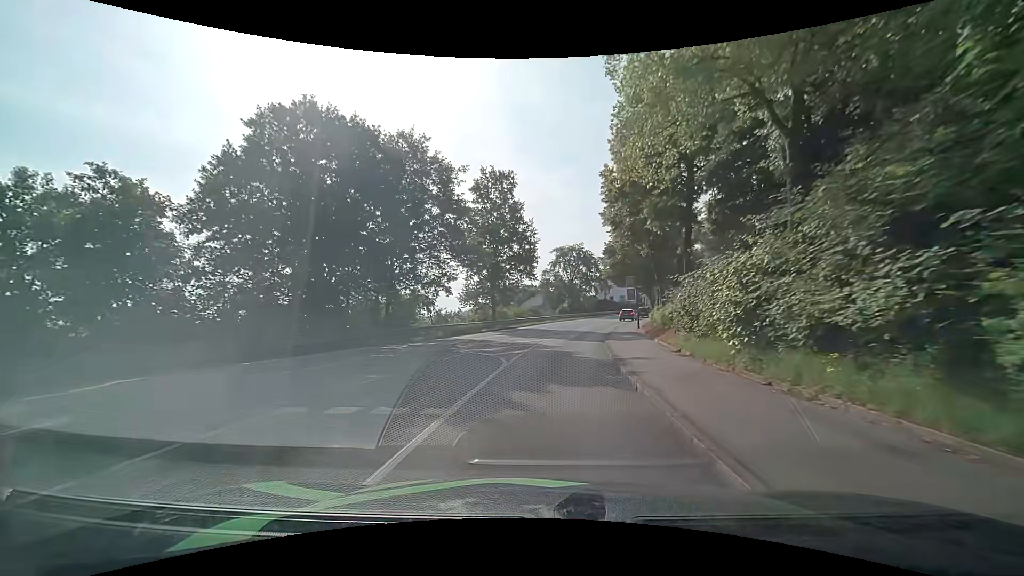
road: tertiary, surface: asphalt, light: Day
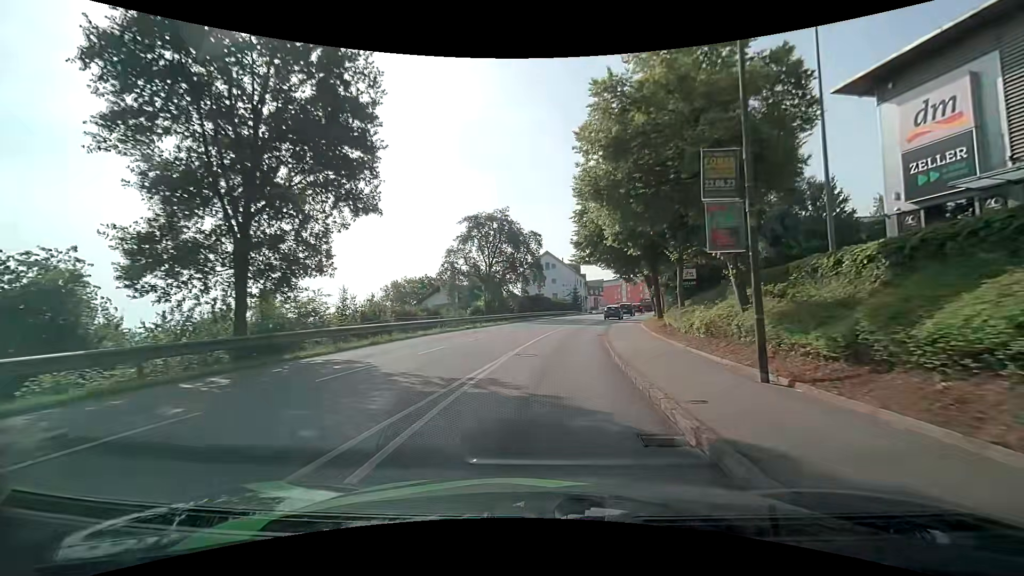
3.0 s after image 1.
(+2.4, +30.0) m; +9°
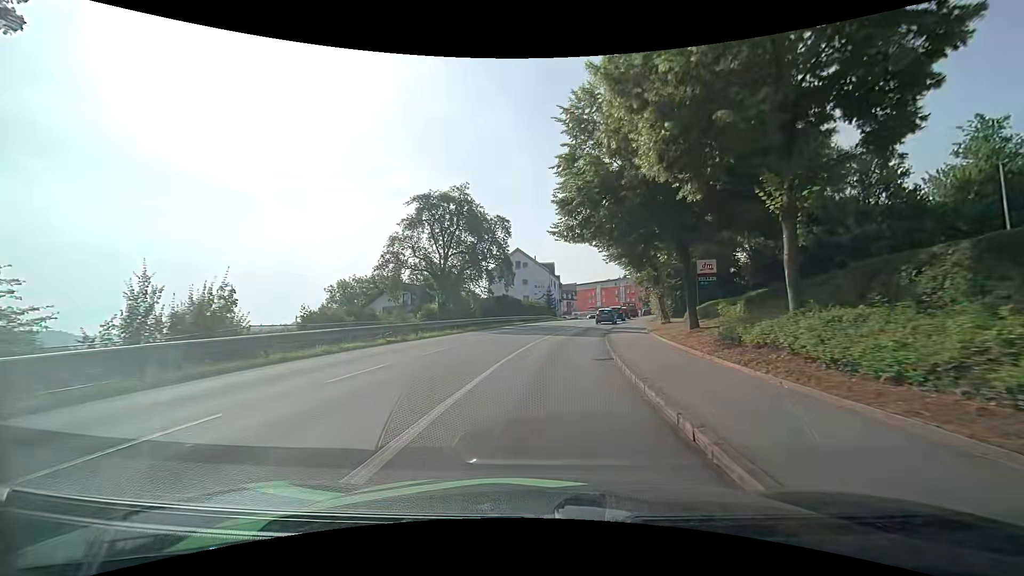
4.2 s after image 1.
(+0.3, +11.7) m; +3°
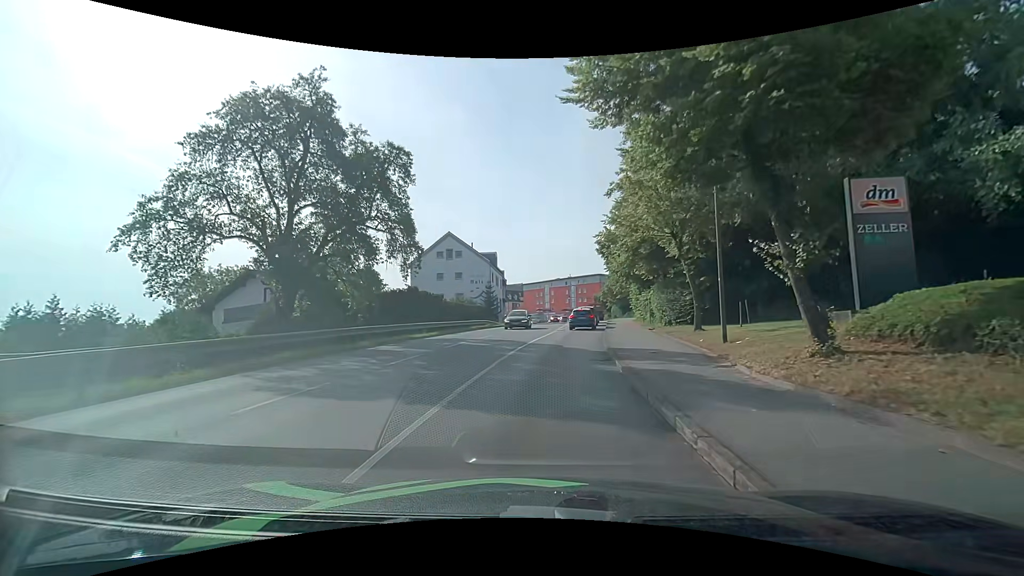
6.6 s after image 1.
(+1.0, +20.1) m; +6°
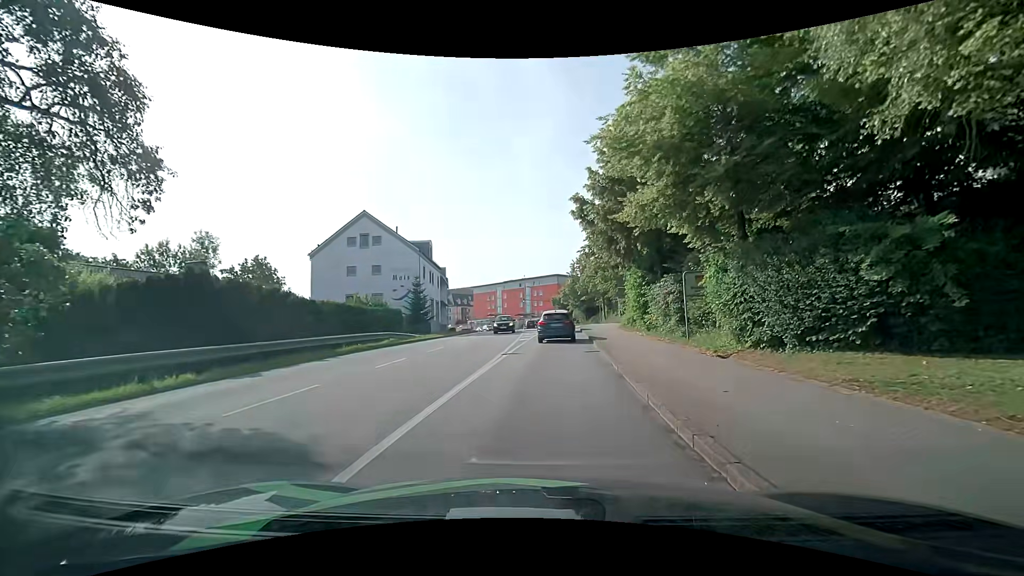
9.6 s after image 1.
(+0.7, +17.1) m; +5°
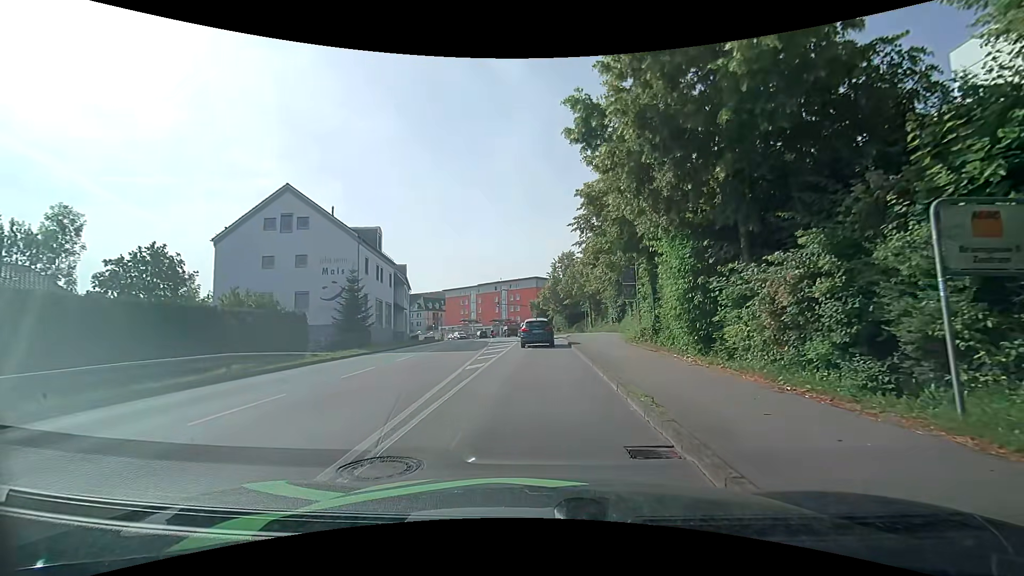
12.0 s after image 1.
(+0.4, +12.0) m; +3°
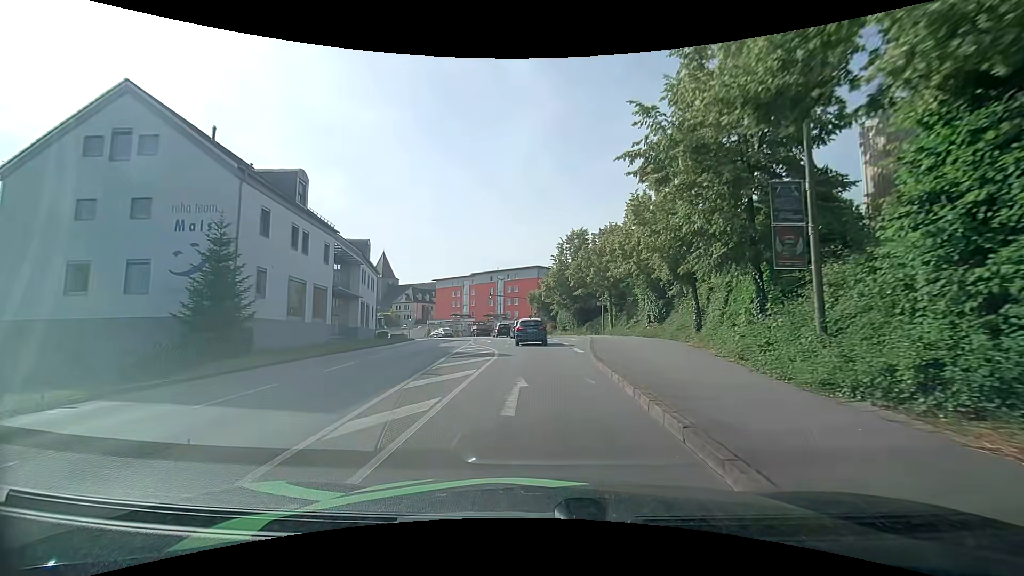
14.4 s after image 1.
(0.0, +17.1) m; 0°
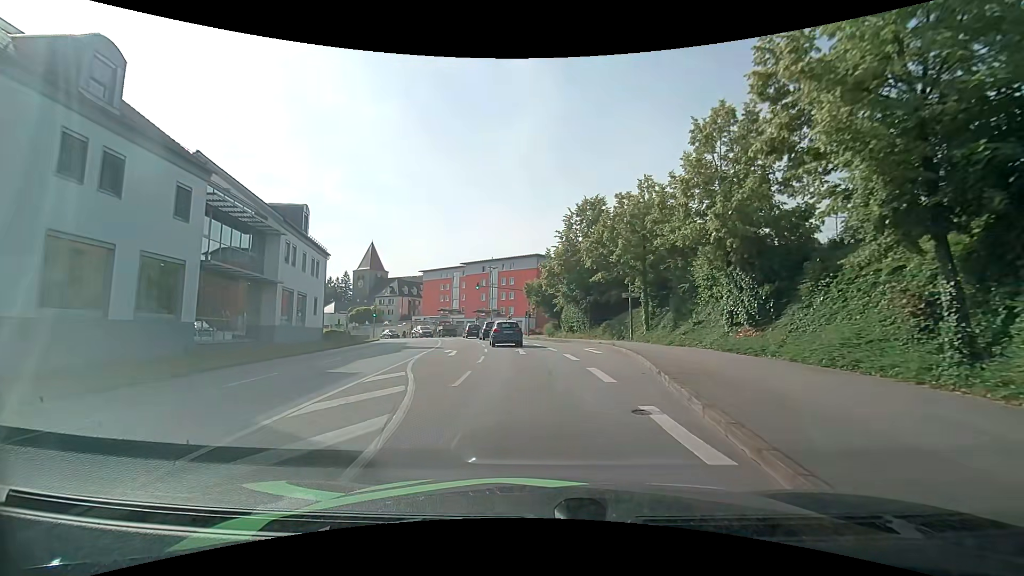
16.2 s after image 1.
(0.0, +15.3) m; 0°
(0, +10) (0, +20) (-1, +30) (-3, +40) (-5, +50) (-7, +59) (-10, +69) (-14, +78) (-19, +87) (-24, +96) m
